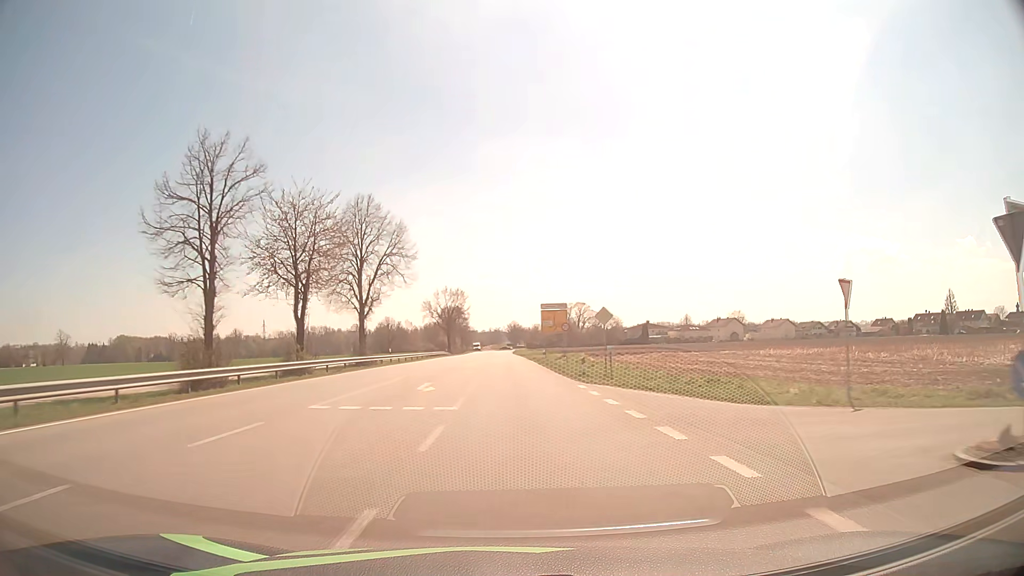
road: secondary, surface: asphalt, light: Day
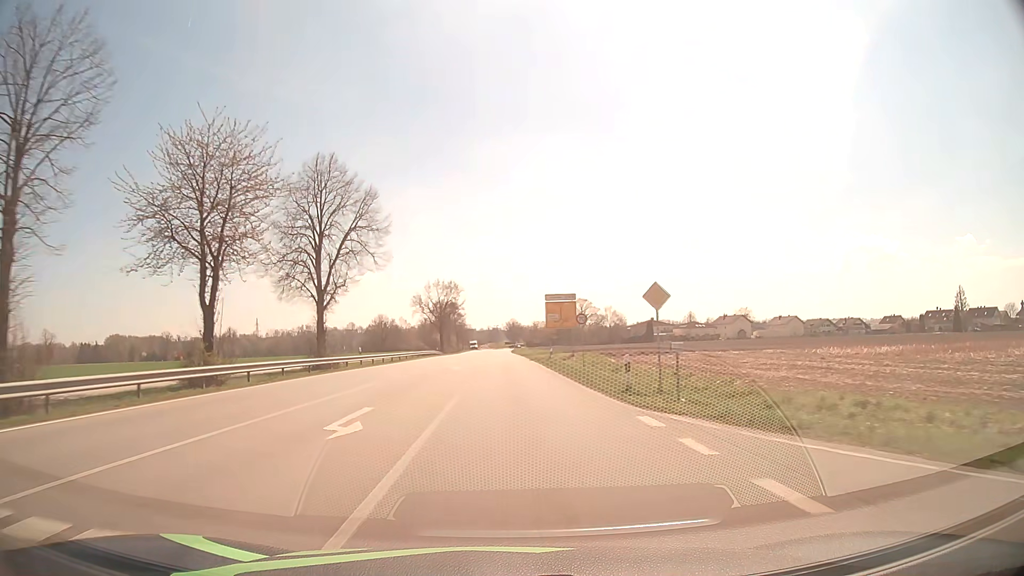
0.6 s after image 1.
(0.0, +10.8) m; 0°
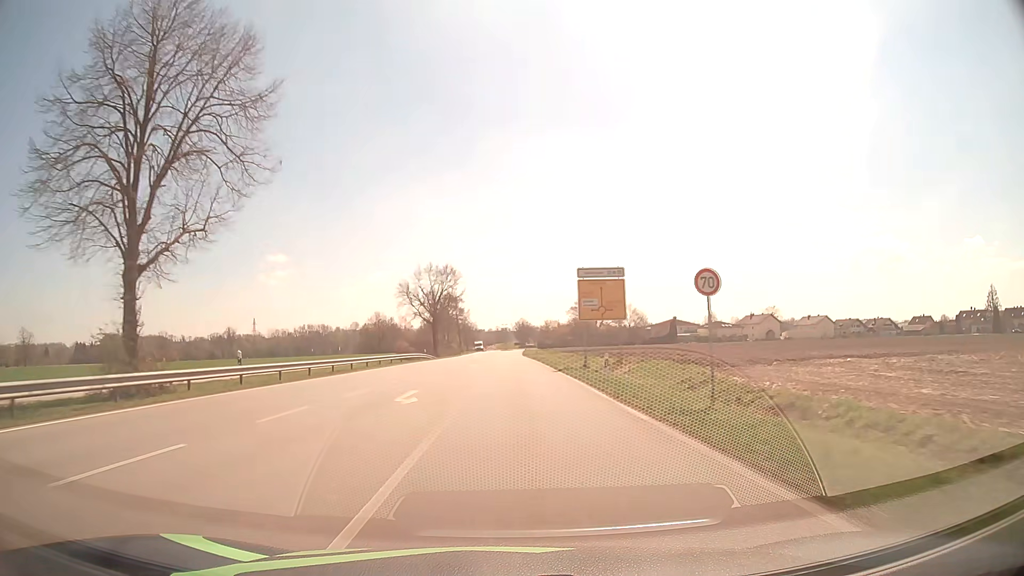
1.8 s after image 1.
(-0.2, +21.6) m; -1°
(0, +10) (0, +20) (0, +30) (0, +40) (0, +50) (0, +60) (0, +70) (0, +80) (0, +90) (0, +100) m
